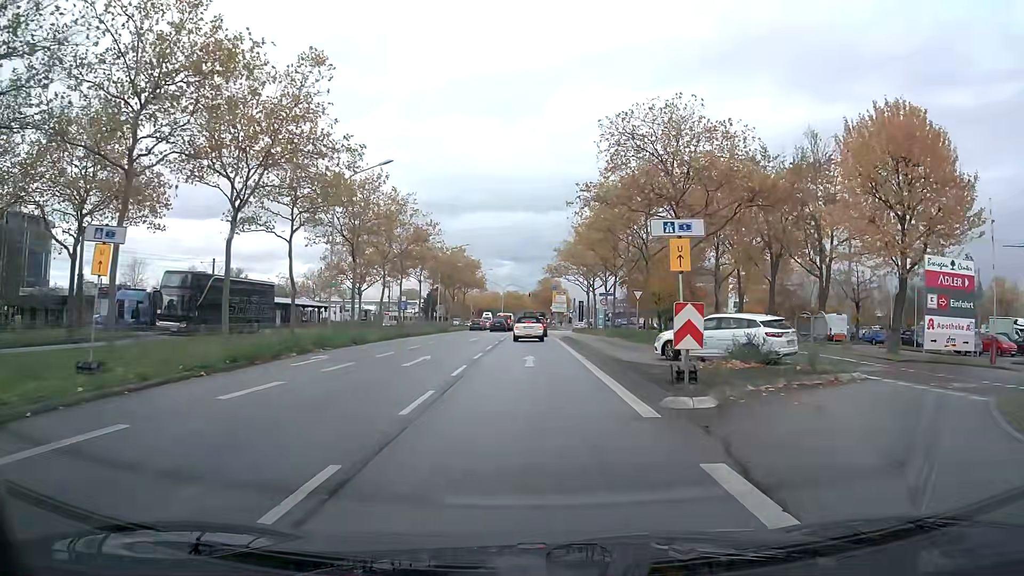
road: primary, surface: asphalt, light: Day
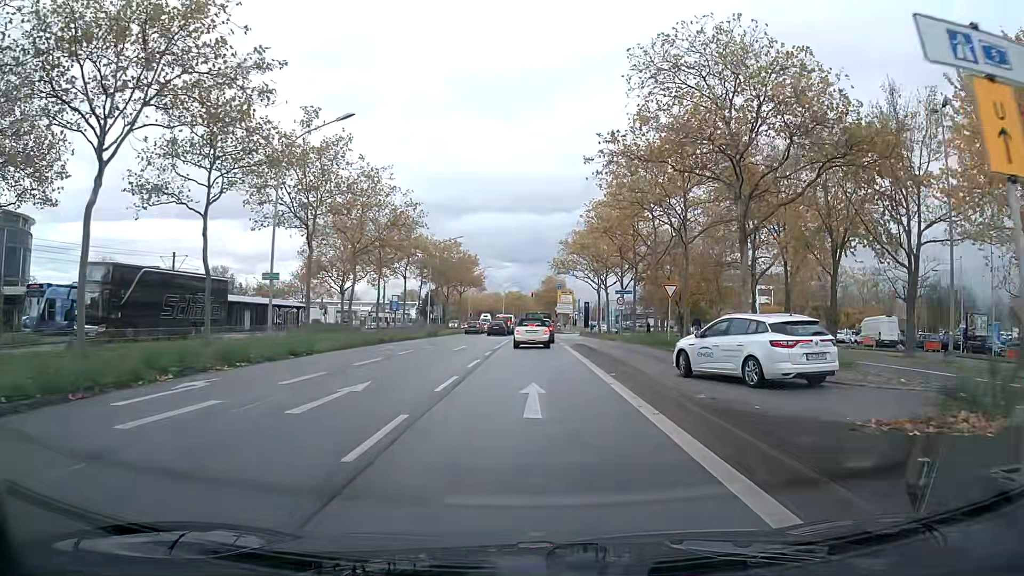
(0.0, +8.9) m; 0°
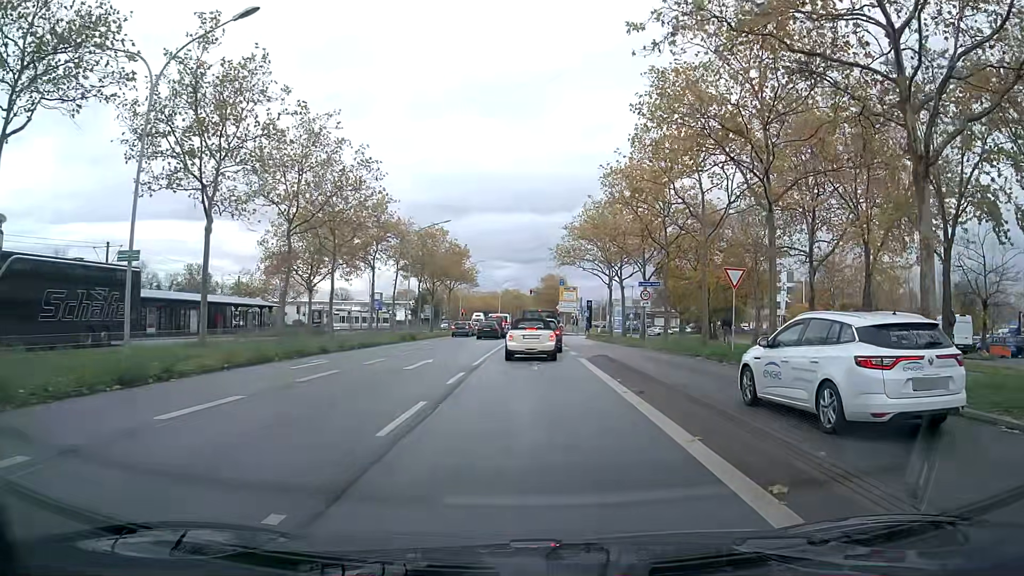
(0.0, +10.6) m; 0°
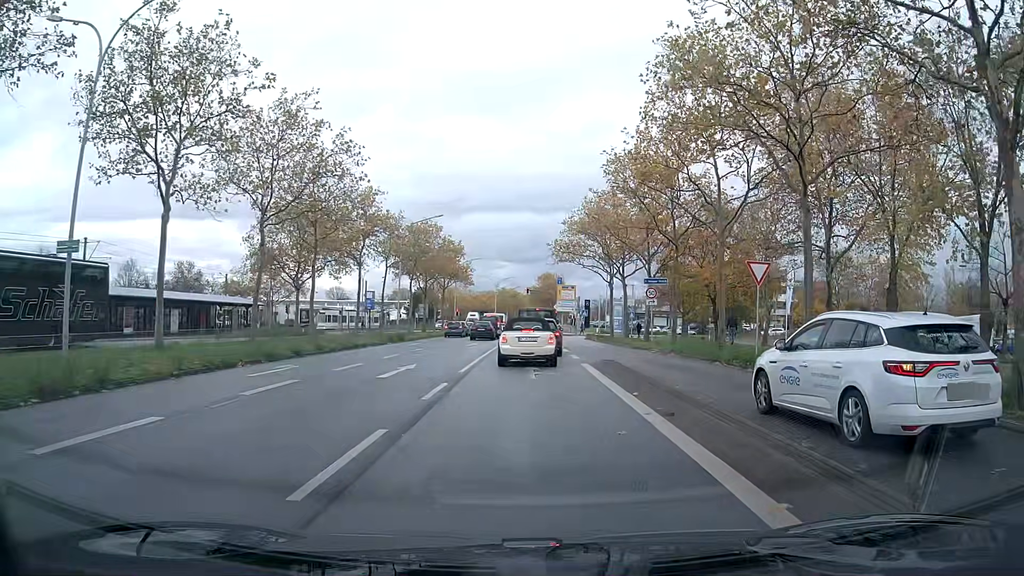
(0.0, +2.7) m; 0°
